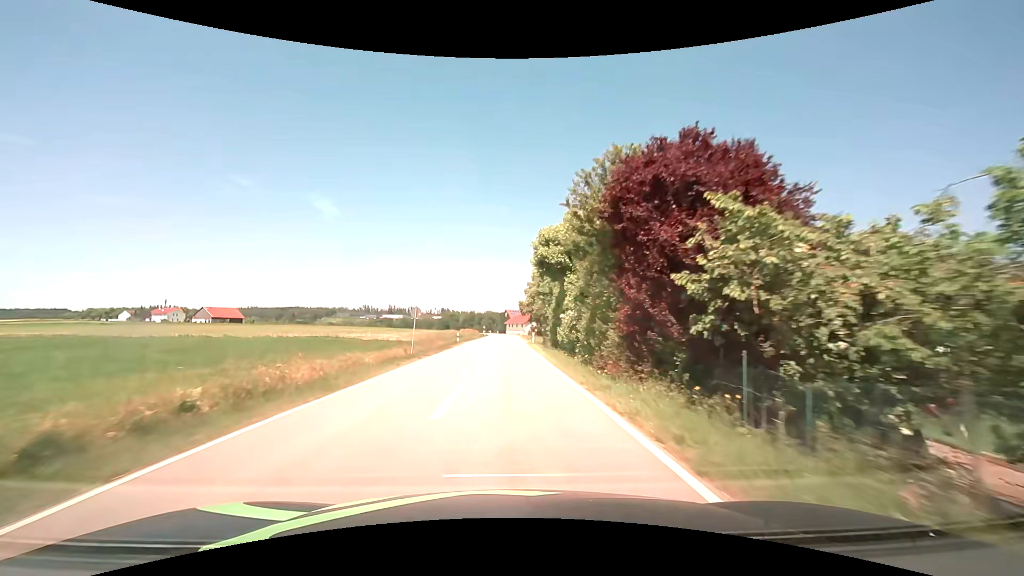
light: Day
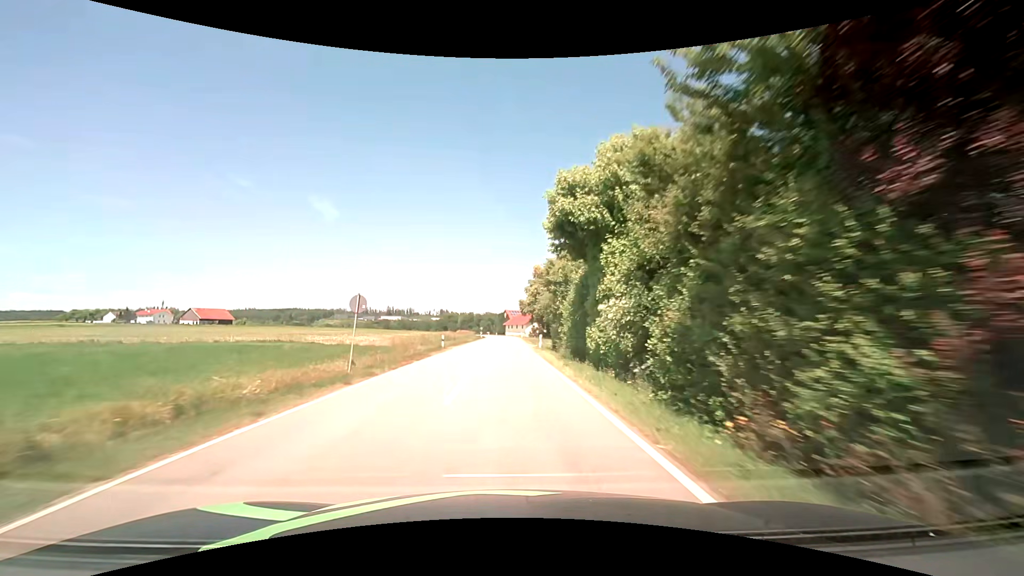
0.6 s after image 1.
(0.0, +10.7) m; 0°
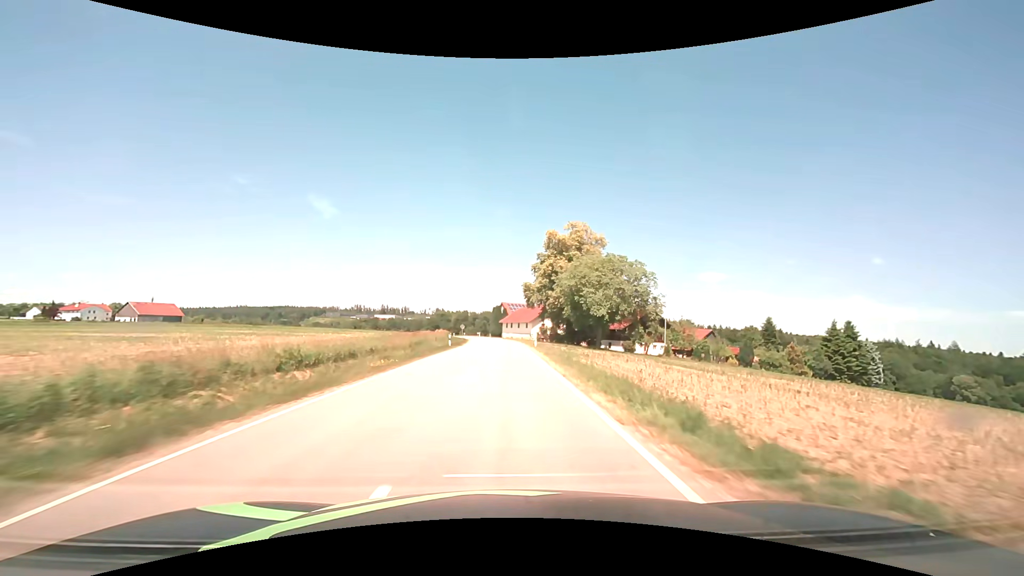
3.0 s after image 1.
(+0.2, +45.1) m; 0°
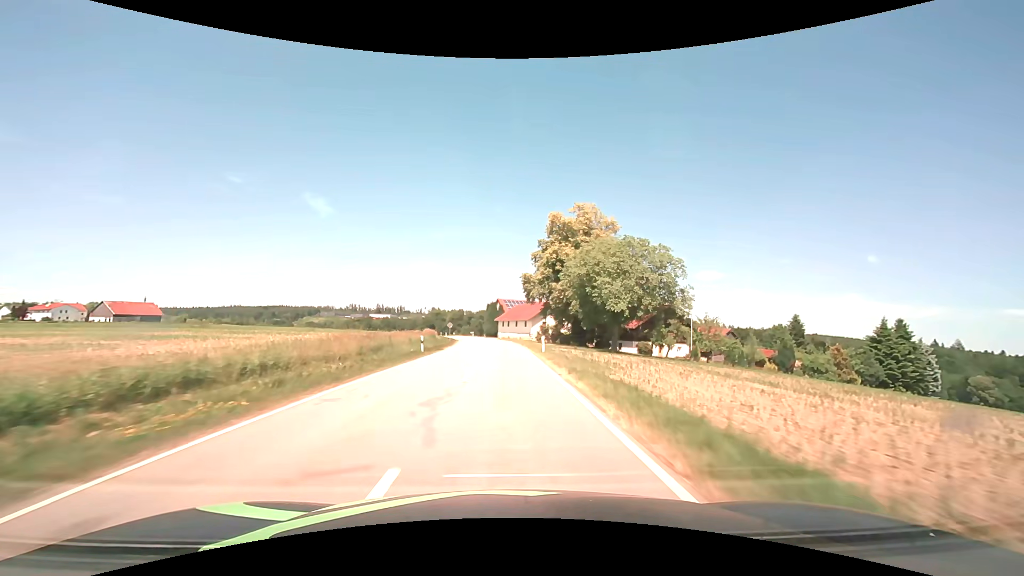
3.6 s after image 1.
(+0.1, +11.7) m; +1°
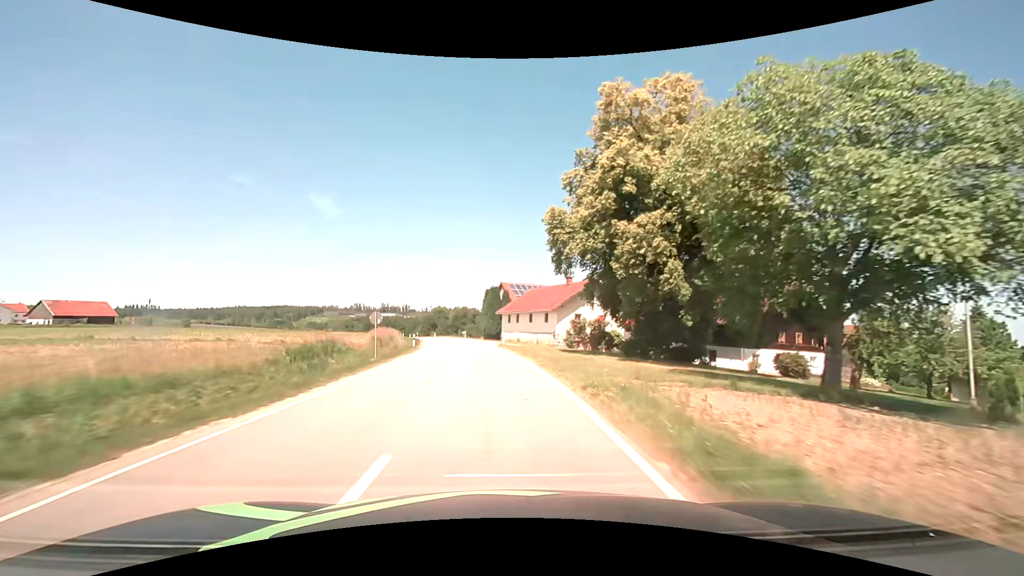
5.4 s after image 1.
(0.0, +35.7) m; -1°
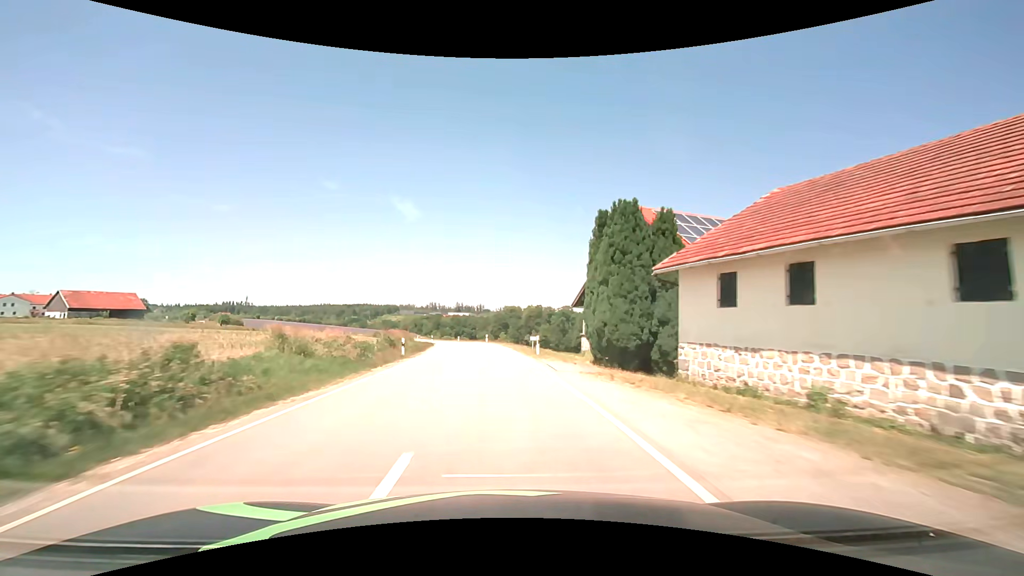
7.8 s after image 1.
(-3.8, +48.5) m; -9°
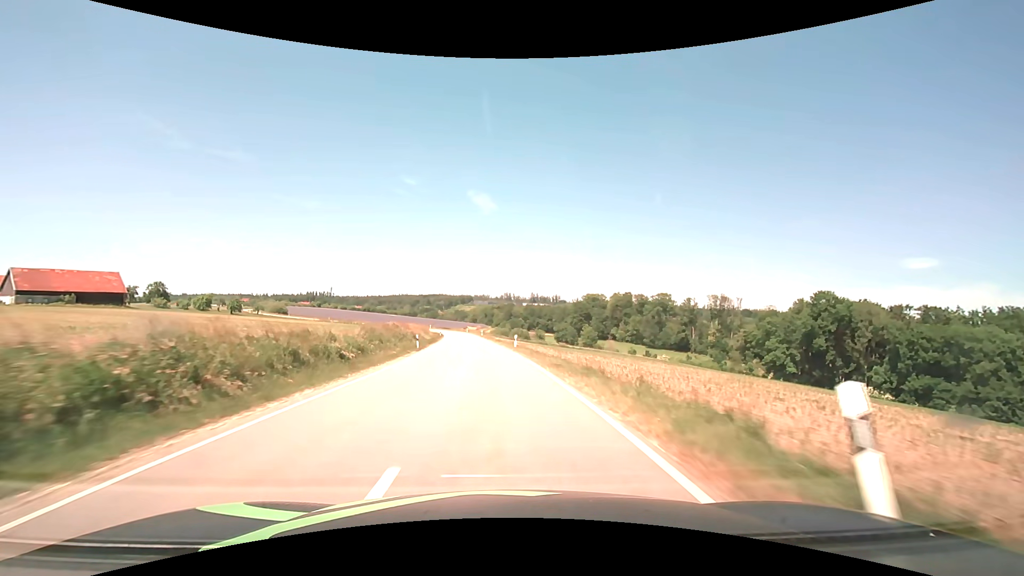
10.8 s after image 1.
(-4.2, +60.7) m; -8°
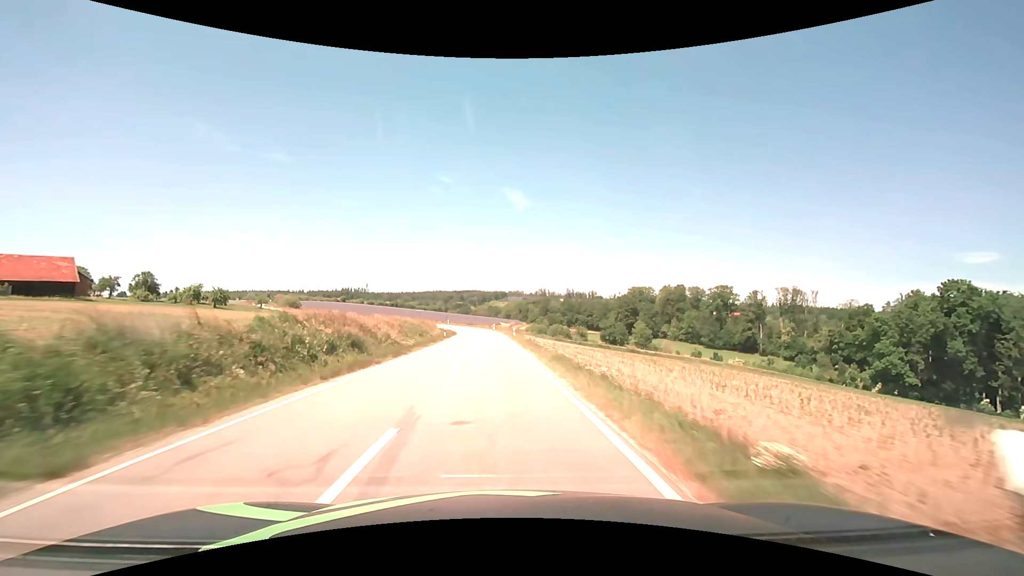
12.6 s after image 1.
(-1.4, +34.3) m; -4°
(0, +10) (0, +20) (-1, +30) (-1, +40) (-1, +50) (-2, +60) (-3, +70) (-4, +80) (-6, +90) (-10, +99) m
